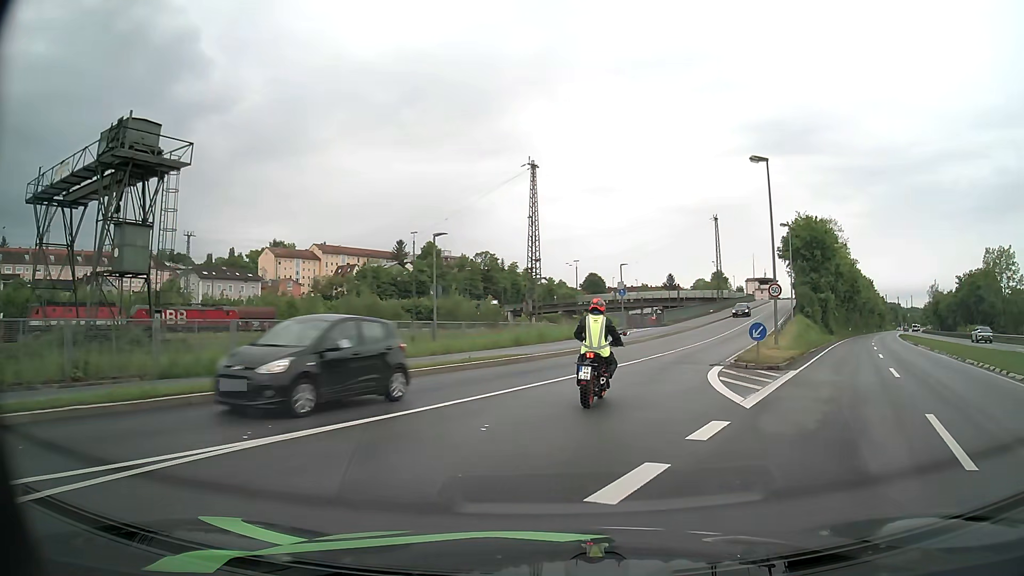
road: primary_link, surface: asphalt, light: Day
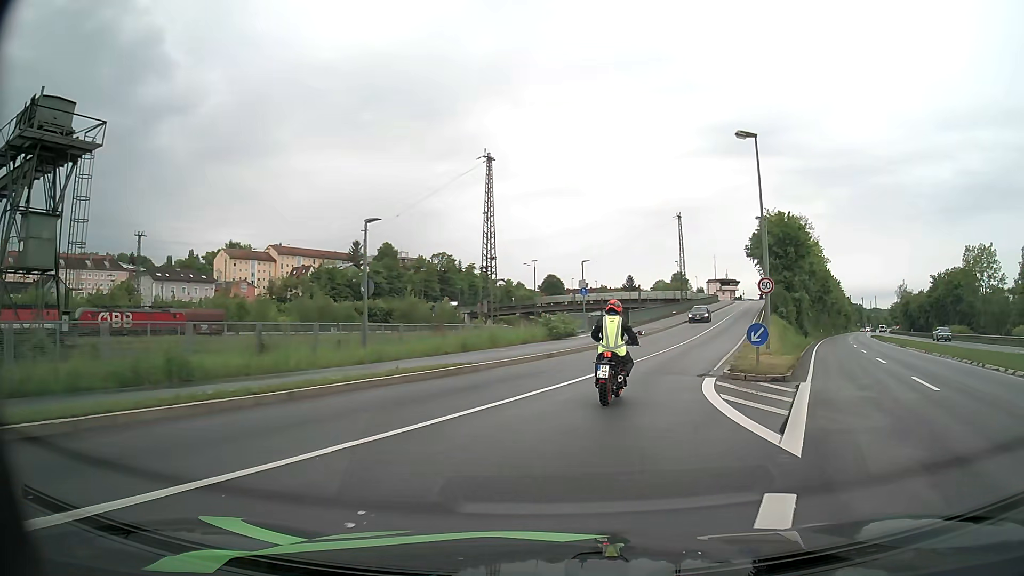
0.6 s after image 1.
(+0.1, +4.2) m; +3°
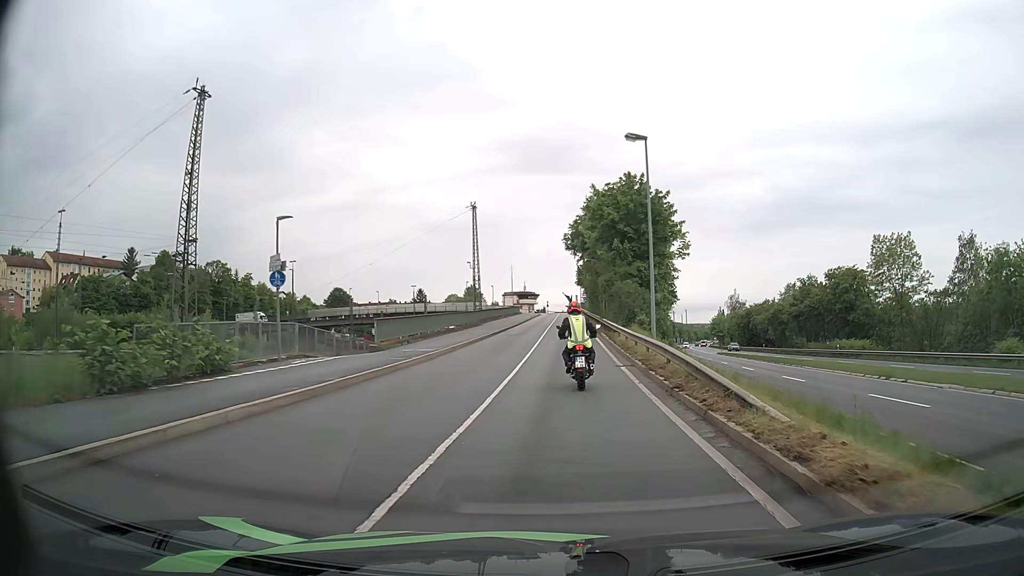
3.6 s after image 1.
(+4.3, +24.3) m; +17°
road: unclassified
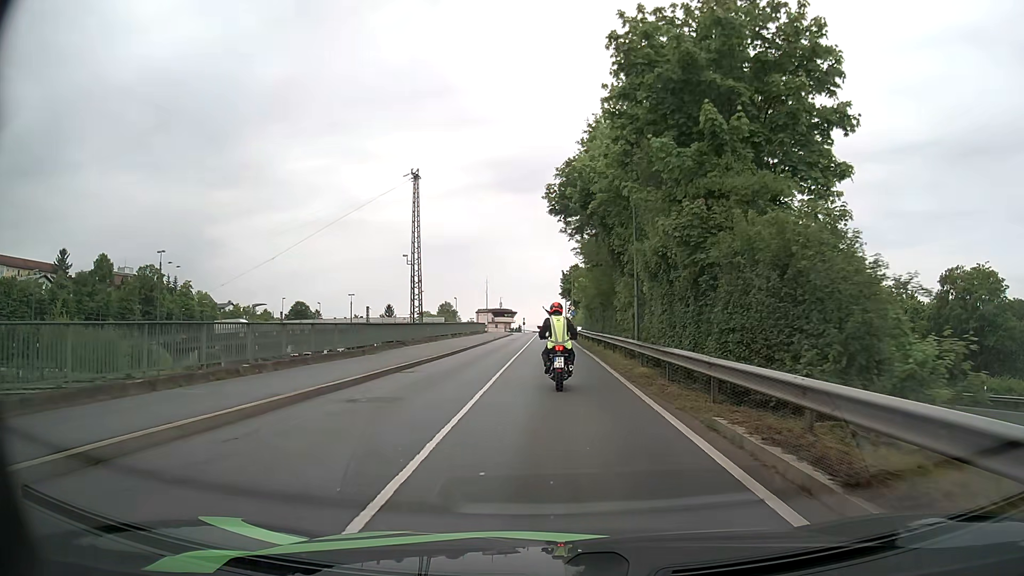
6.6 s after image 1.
(+0.6, +30.6) m; +2°
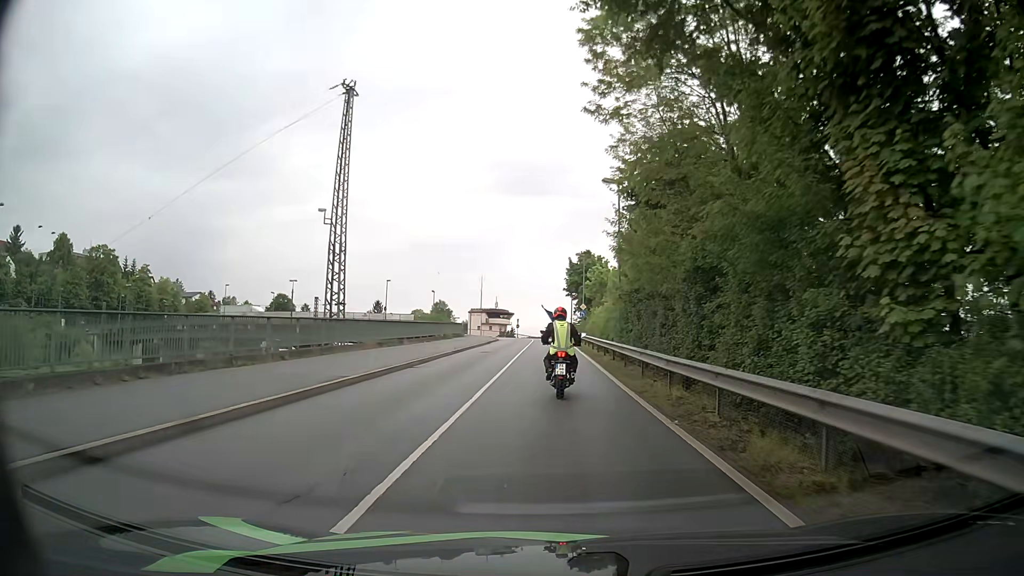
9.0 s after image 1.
(-0.1, +24.9) m; 0°
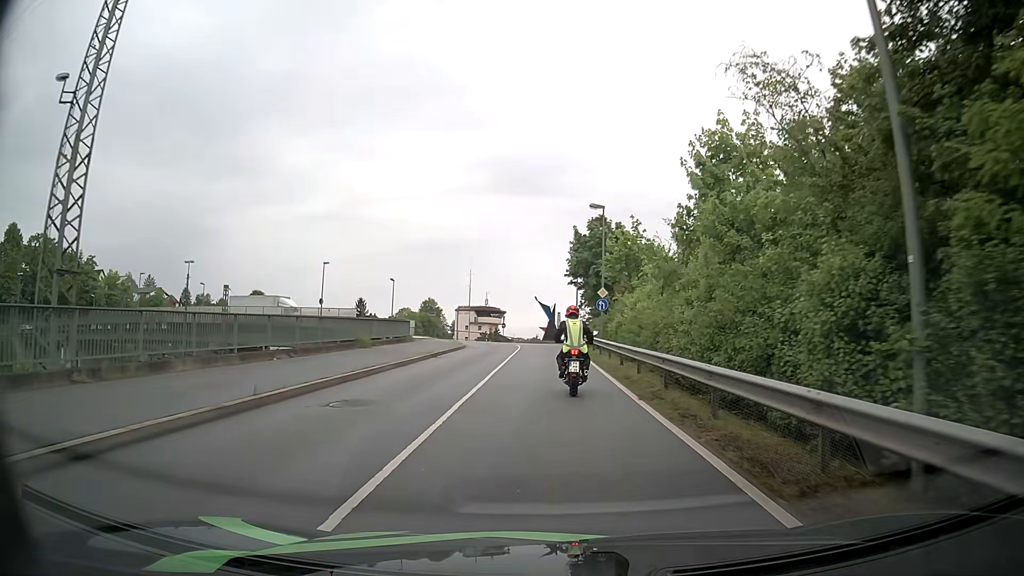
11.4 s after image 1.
(0.0, +24.3) m; +1°
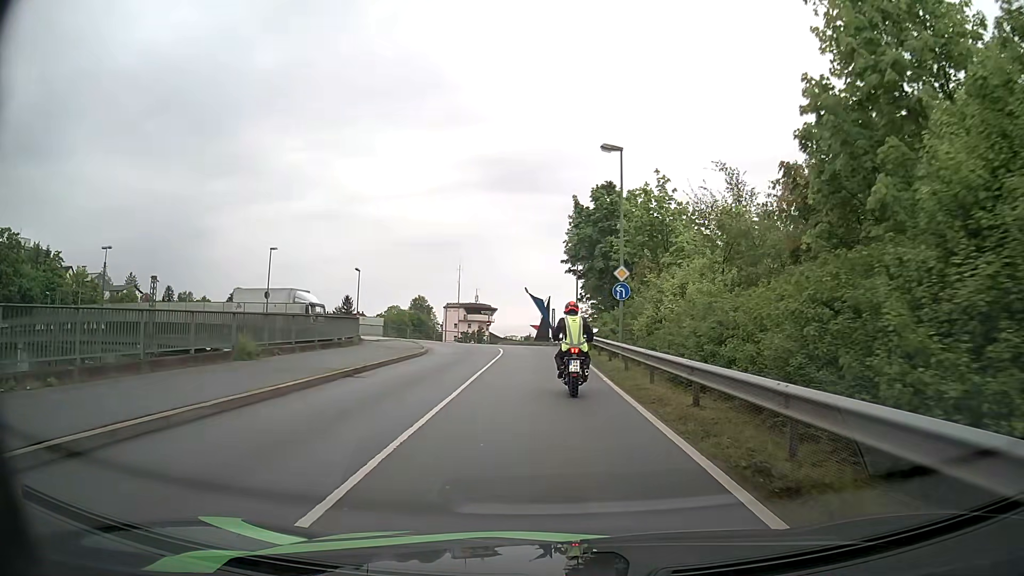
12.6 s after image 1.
(0.0, +11.6) m; 0°
(0, +10) (0, +20) (0, +30) (-1, +40) (-5, +49) (-12, +56) (-21, +59) (-31, +62) (-41, +65) (-50, +68) m
